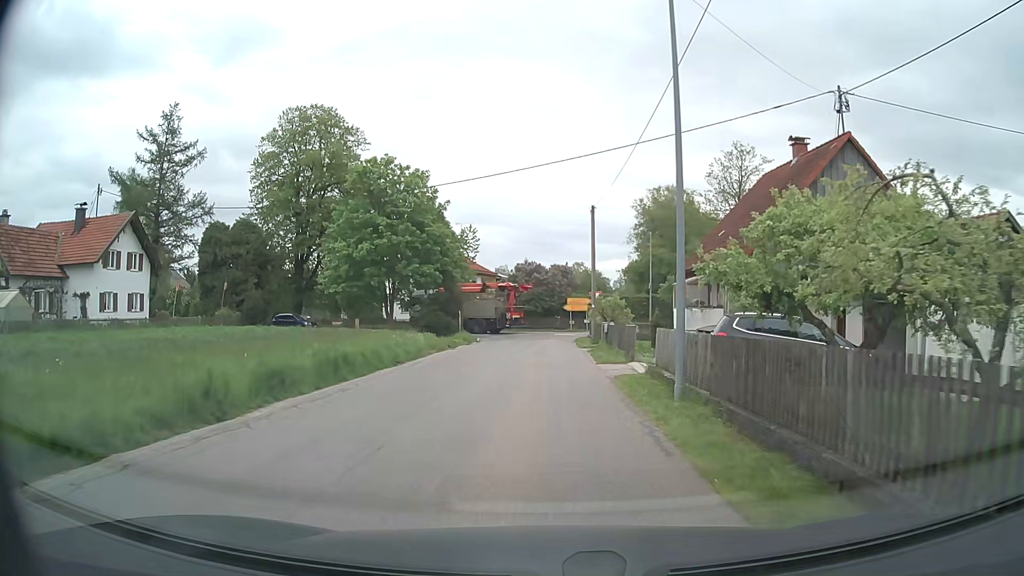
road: tertiary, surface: asphalt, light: Day
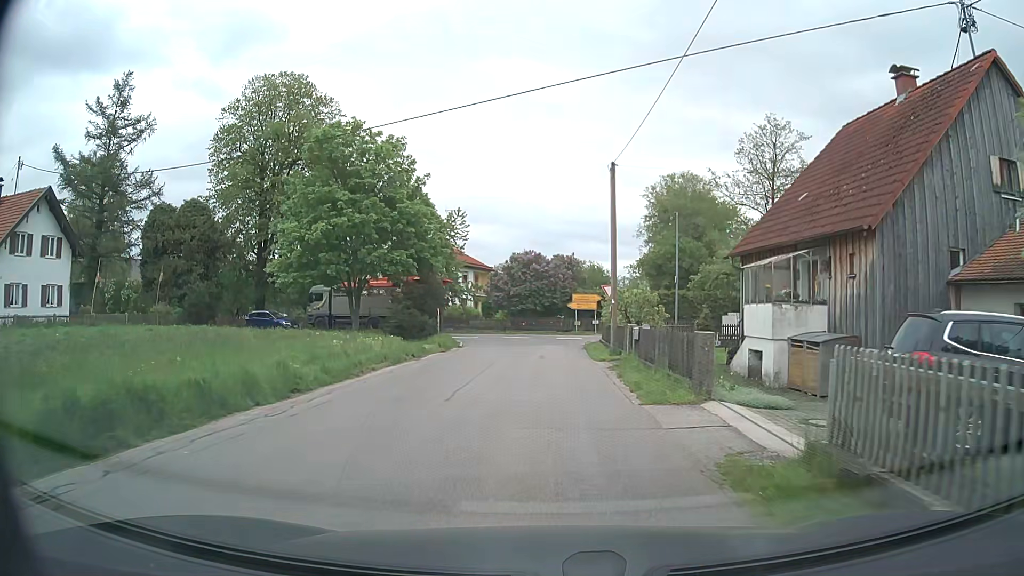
(-0.1, +9.2) m; 0°
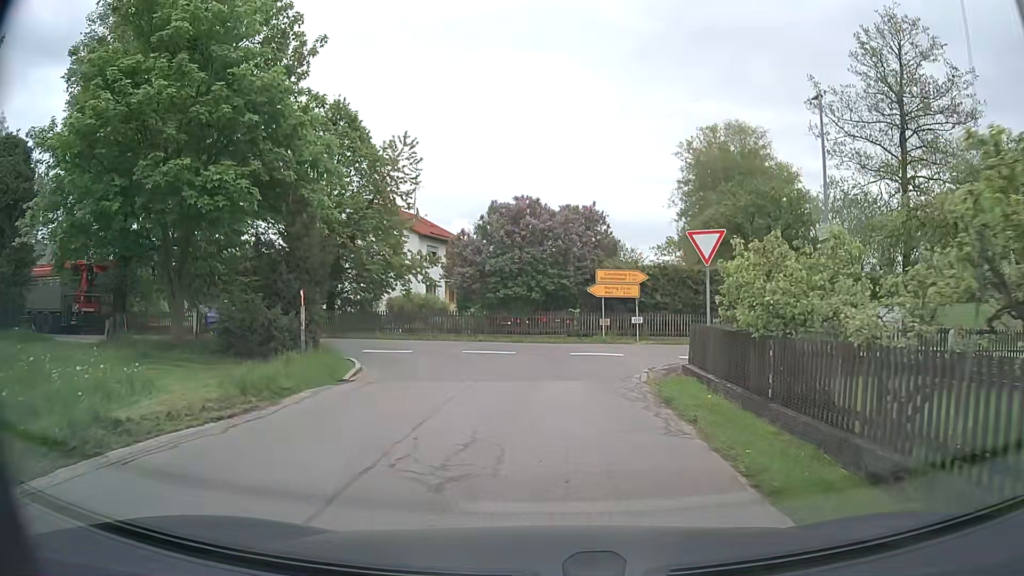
(-0.1, +20.6) m; 0°
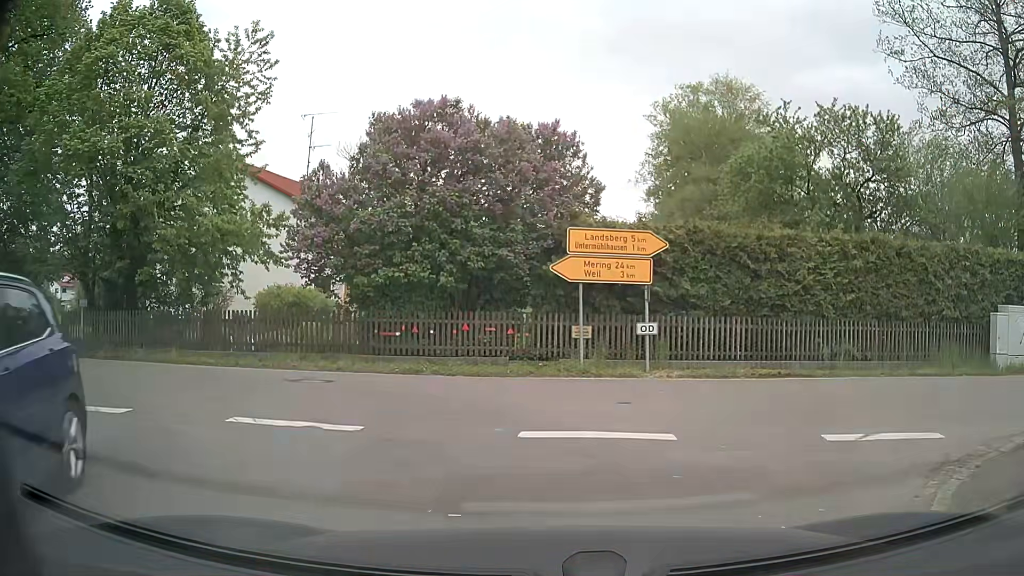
(+0.2, +12.6) m; +6°
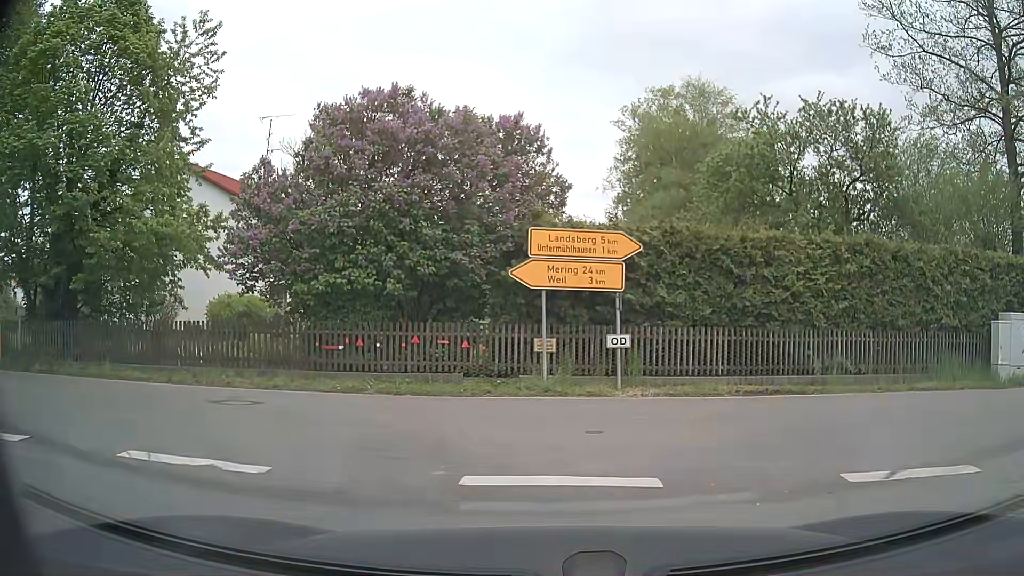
(0.0, +1.5) m; +2°
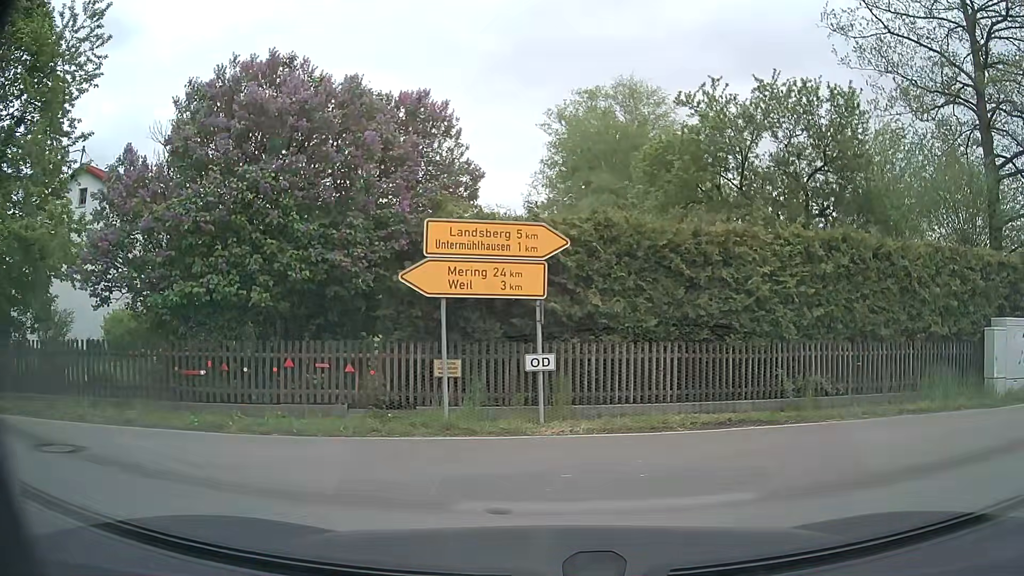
(+0.1, +2.5) m; +5°
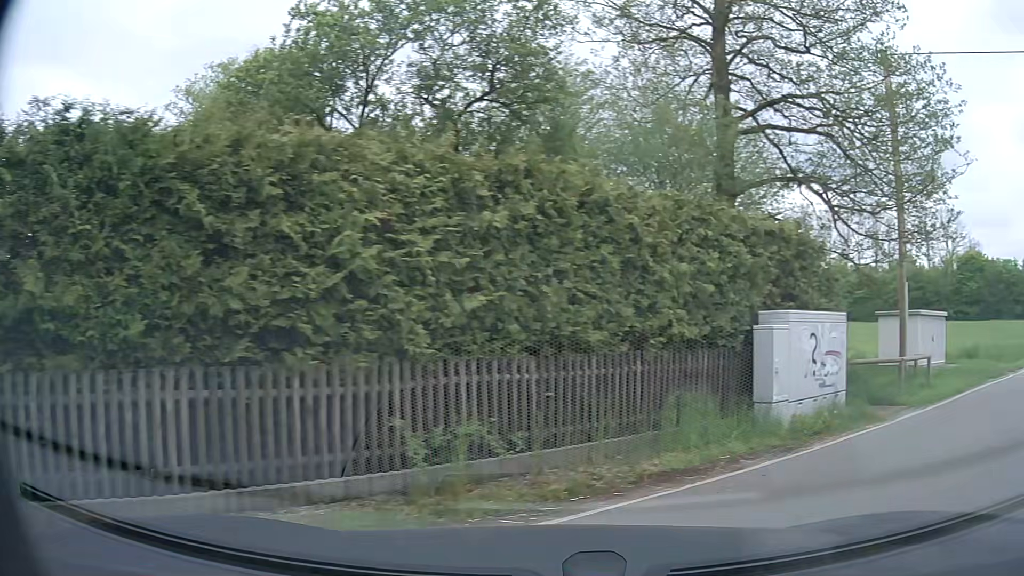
(+1.2, +5.5) m; +33°
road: secondary
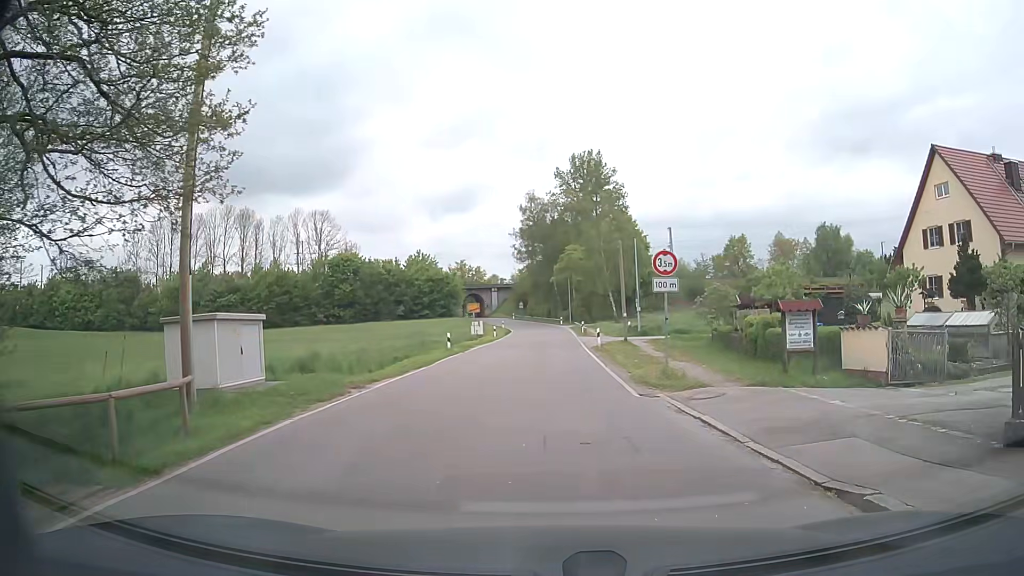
(+3.5, +5.1) m; +52°
(0, +10) (0, +20) (0, +30) (0, +40) (0, +50) (0, +60) (0, +70) (-1, +80) (-2, +90) (-4, +100) m
